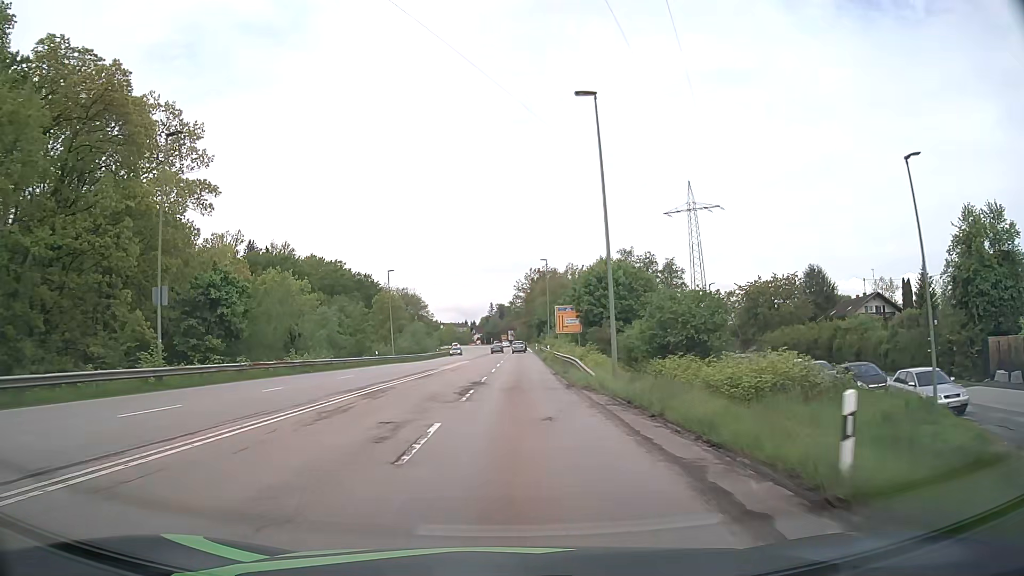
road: secondary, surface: asphalt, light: Day
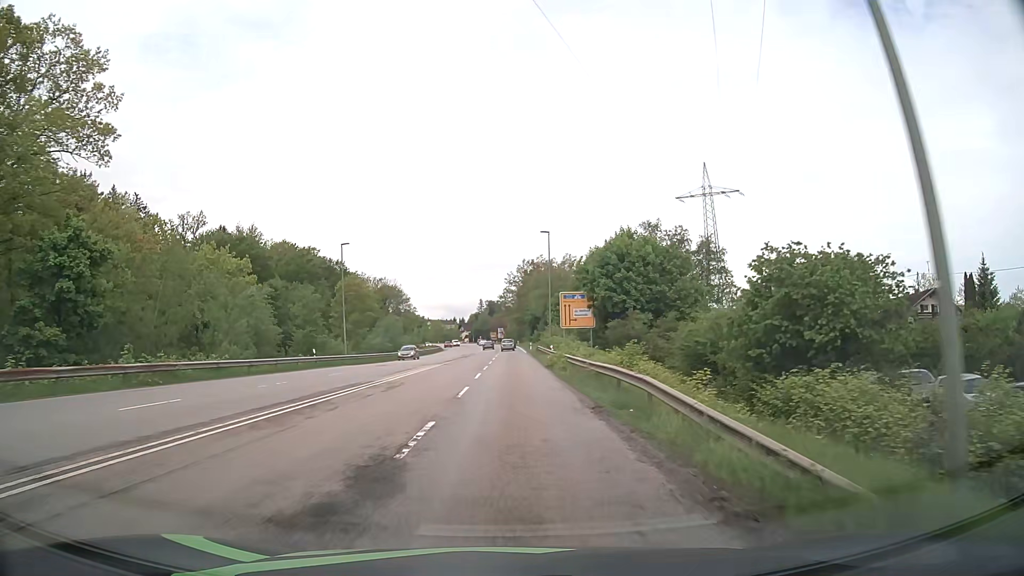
(+0.2, +17.8) m; +1°
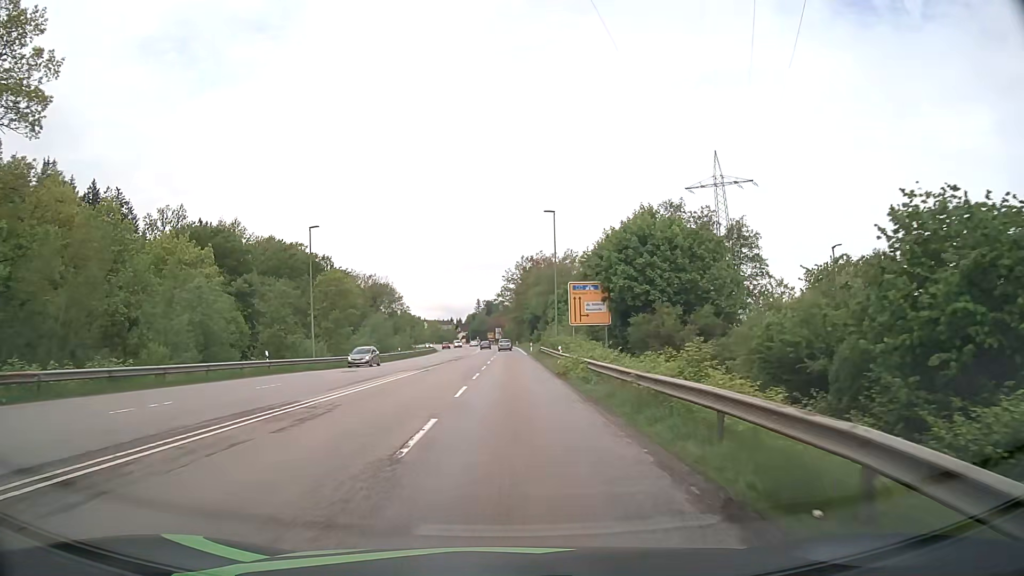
(0.0, +8.9) m; 0°
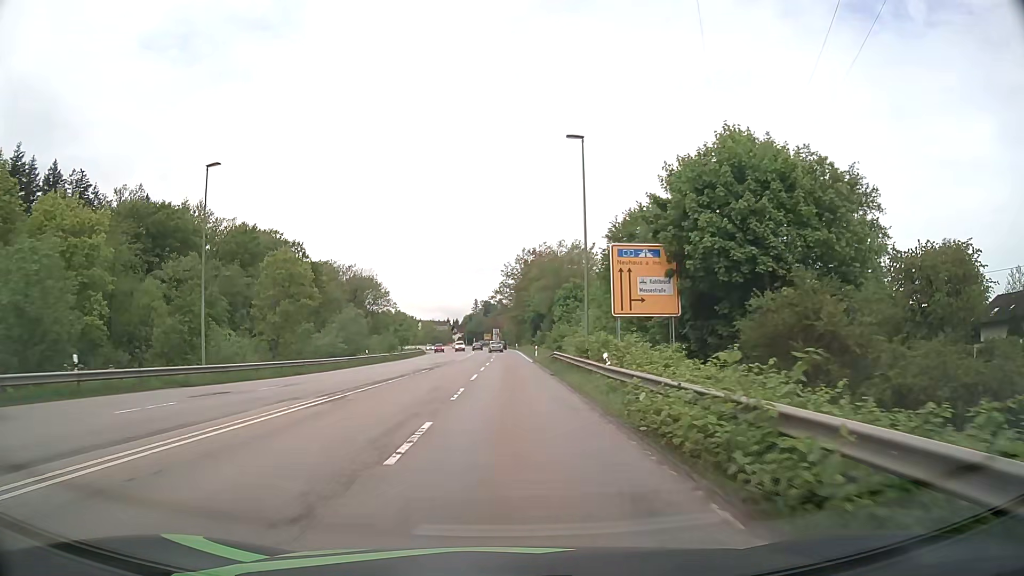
(0.0, +18.0) m; 0°
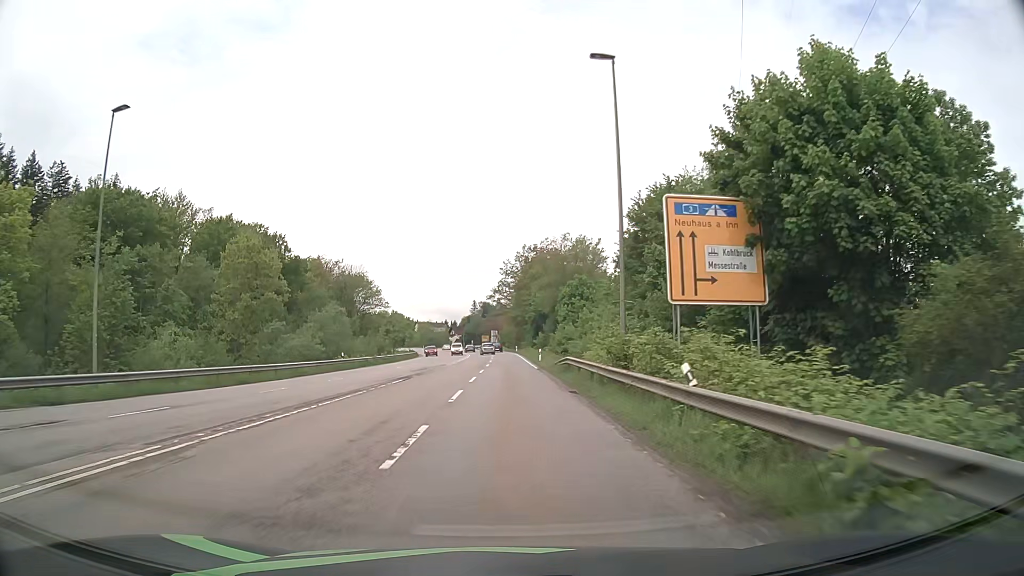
(0.0, +9.0) m; 0°
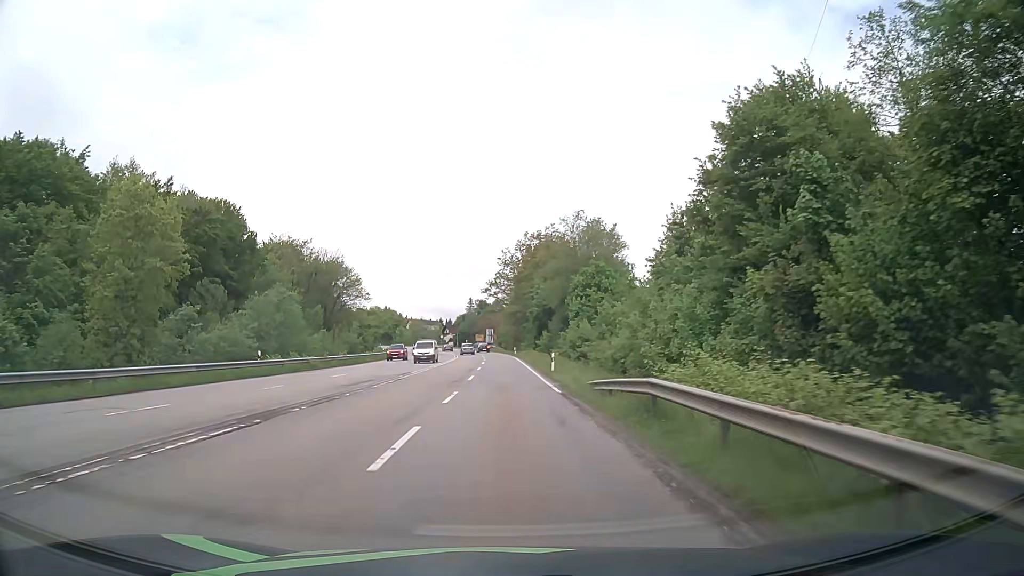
(0.0, +18.1) m; 0°
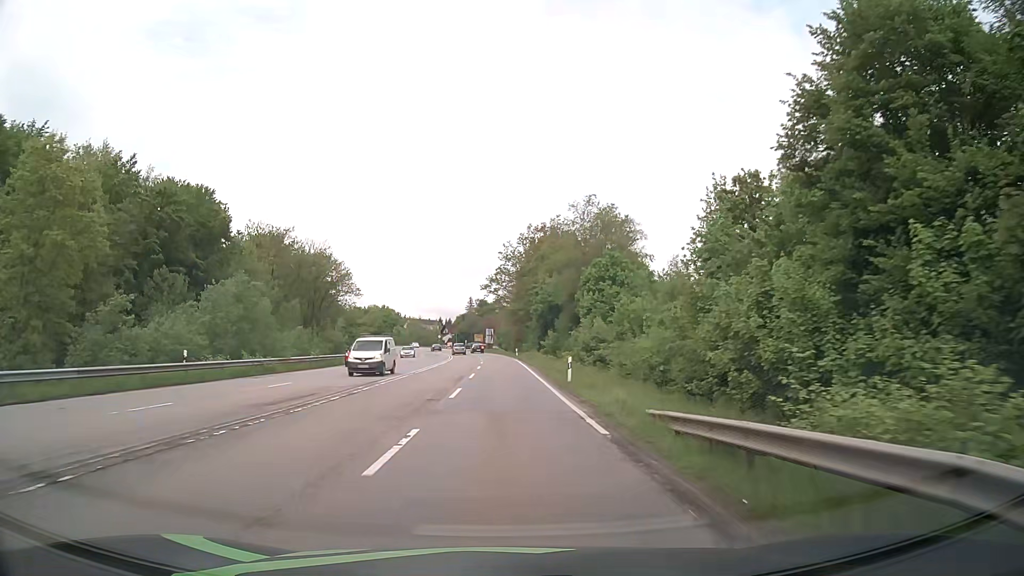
(0.0, +9.1) m; 0°
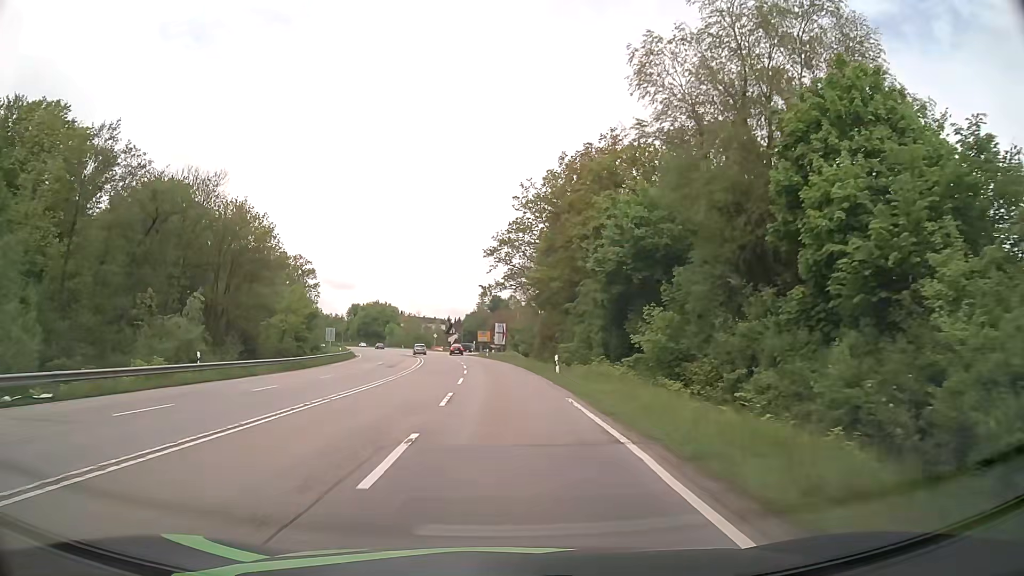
(-0.2, +45.5) m; -1°
(0, +10) (0, +20) (-1, +30) (-1, +40) (-2, +50) (-3, +60) (-4, +70) (-5, +80) (-6, +90) (-8, +100) m
